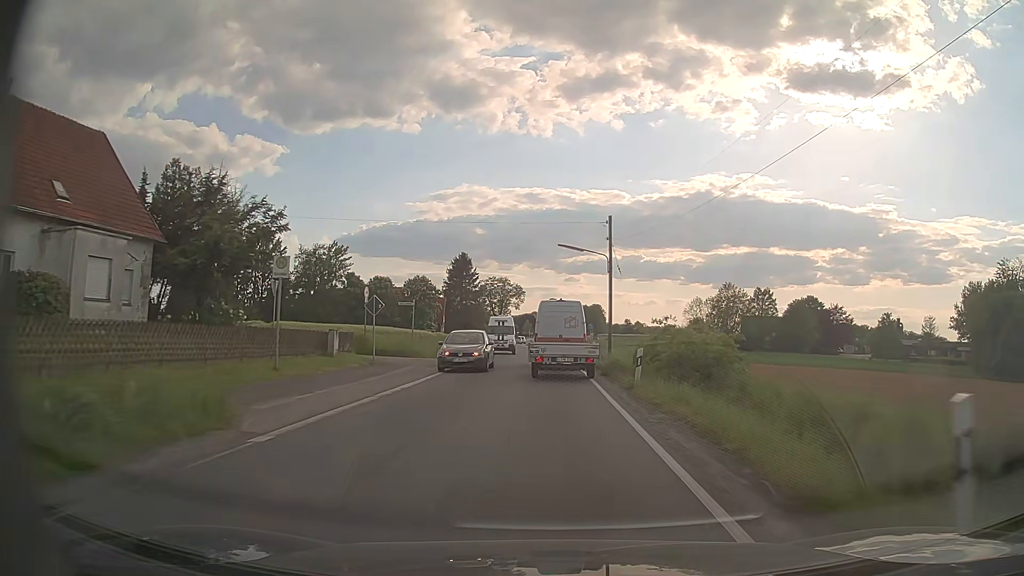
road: secondary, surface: asphalt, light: Day
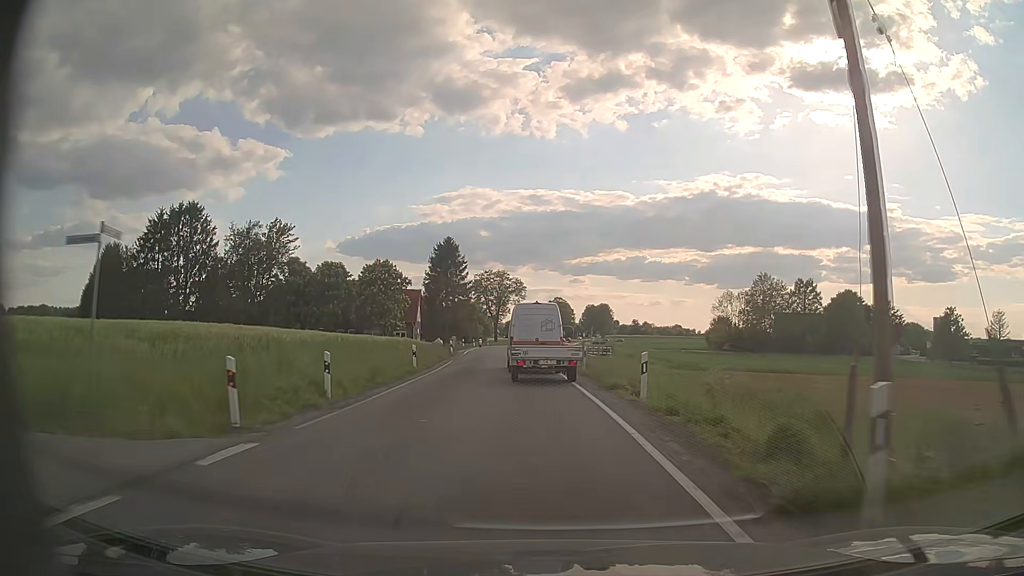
(+0.1, +27.6) m; 0°
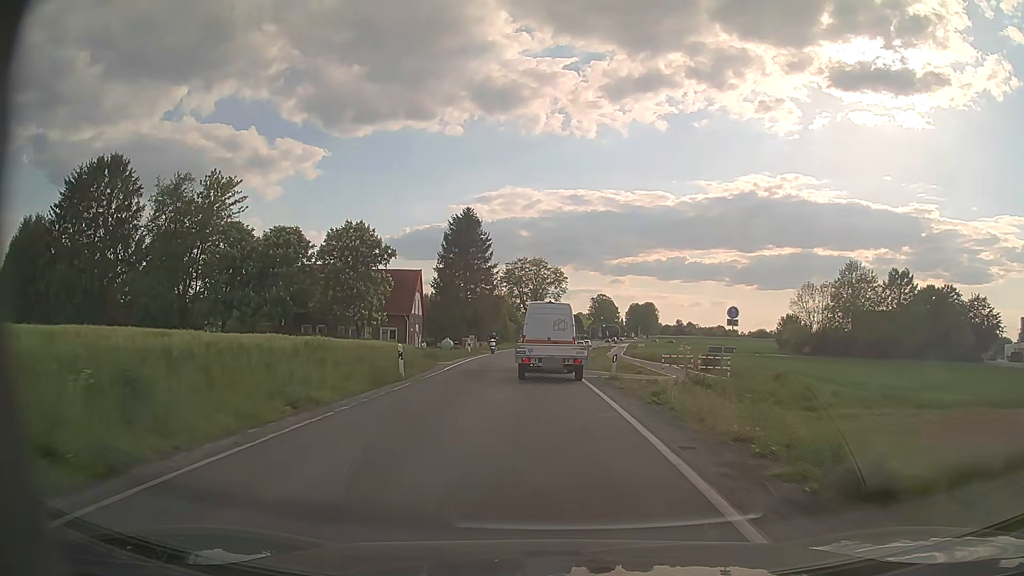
(-0.9, +27.4) m; -3°
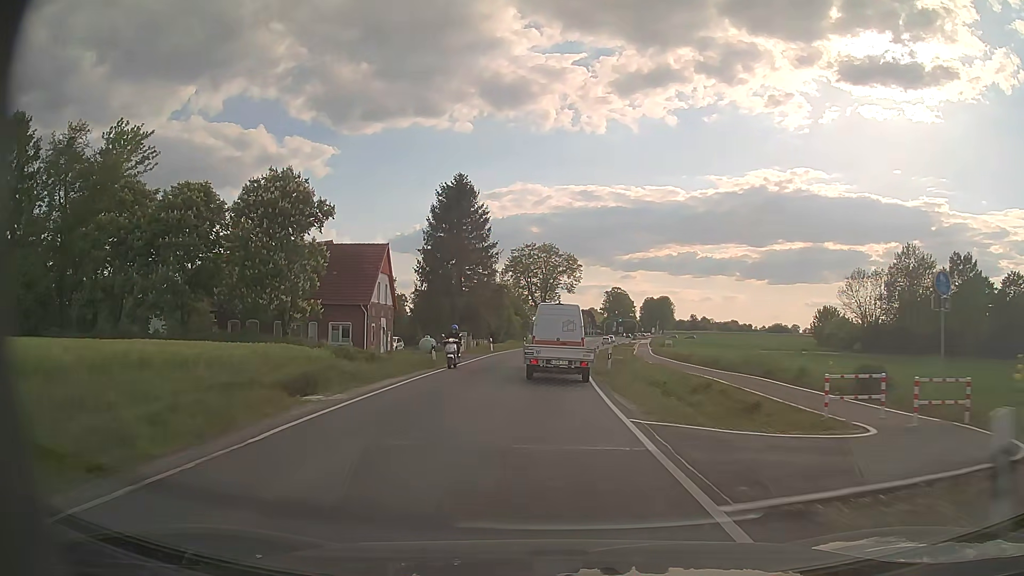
(-0.1, +18.3) m; -1°
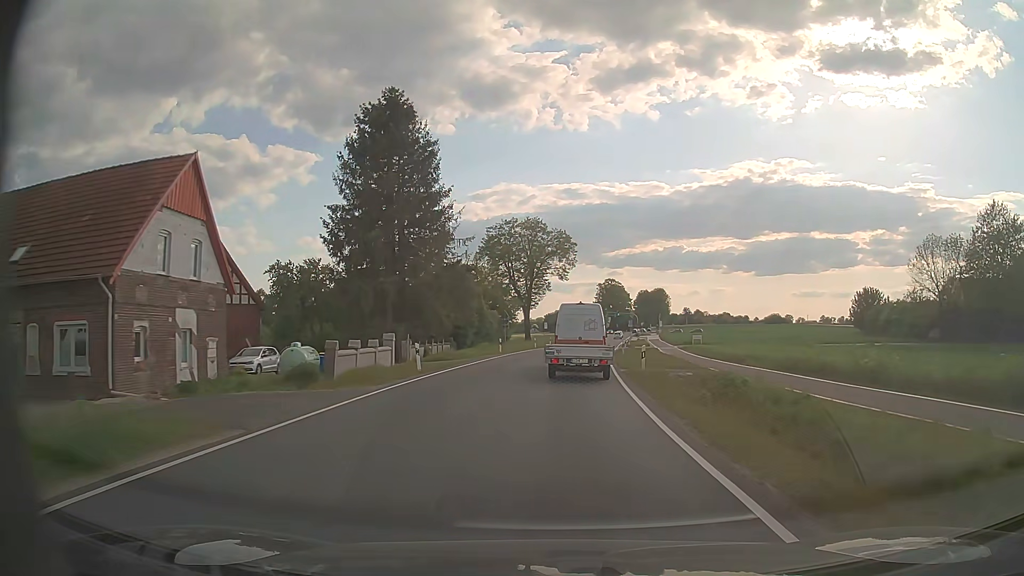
(-0.1, +28.0) m; 0°
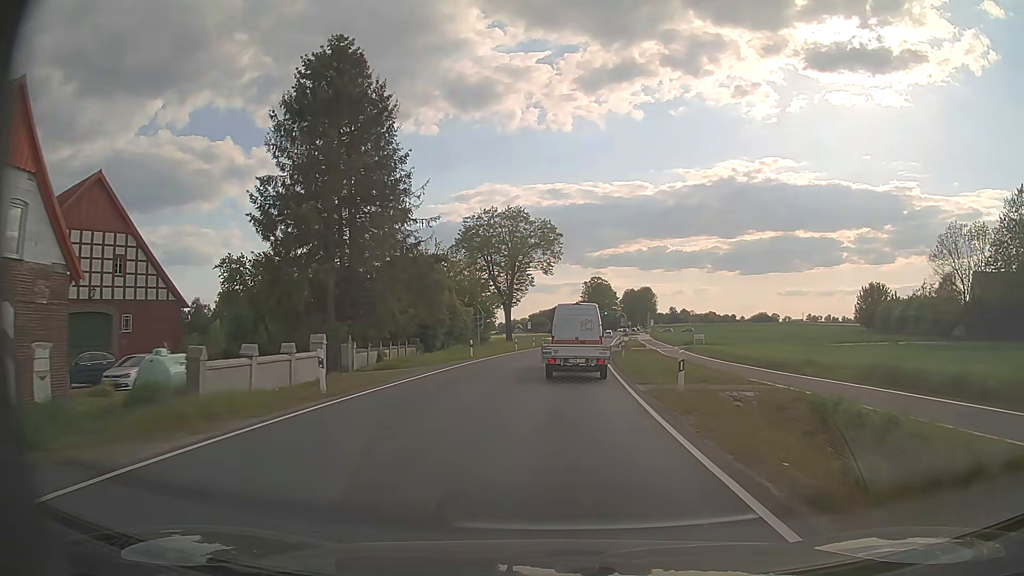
(+0.1, +9.6) m; +2°
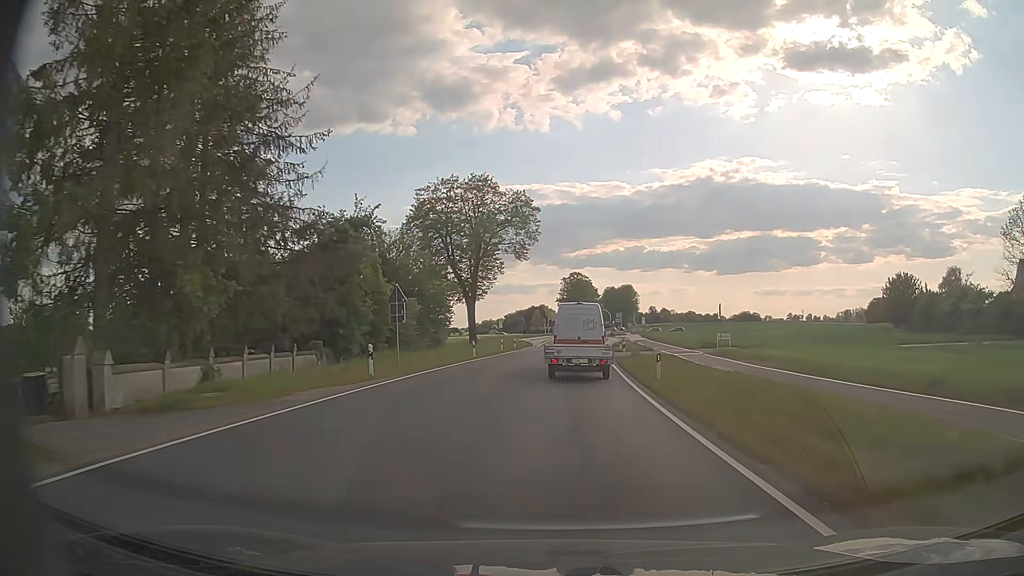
(+0.3, +19.3) m; +2°
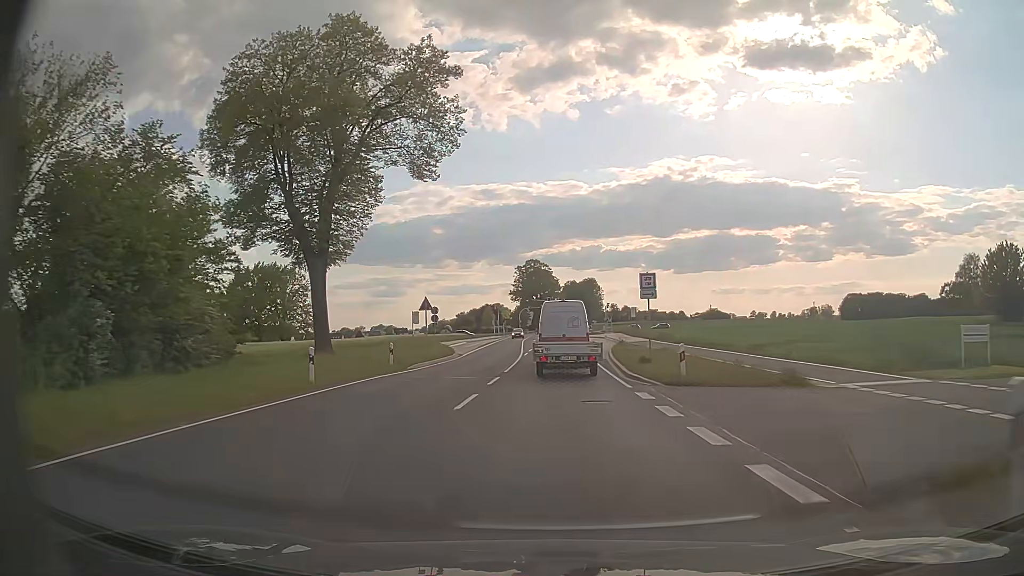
(+1.3, +39.4) m; +4°
(0, +10) (0, +20) (0, +30) (0, +40) (0, +50) (+1, +60) (+1, +70) (+1, +80) (+1, +90) (+2, +100) m
